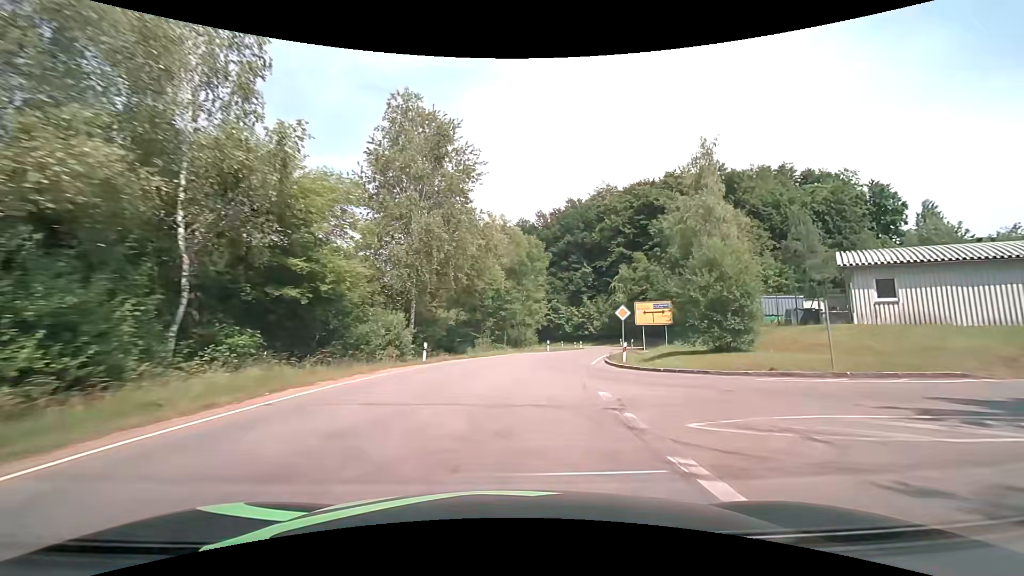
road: tertiary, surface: asphalt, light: Day
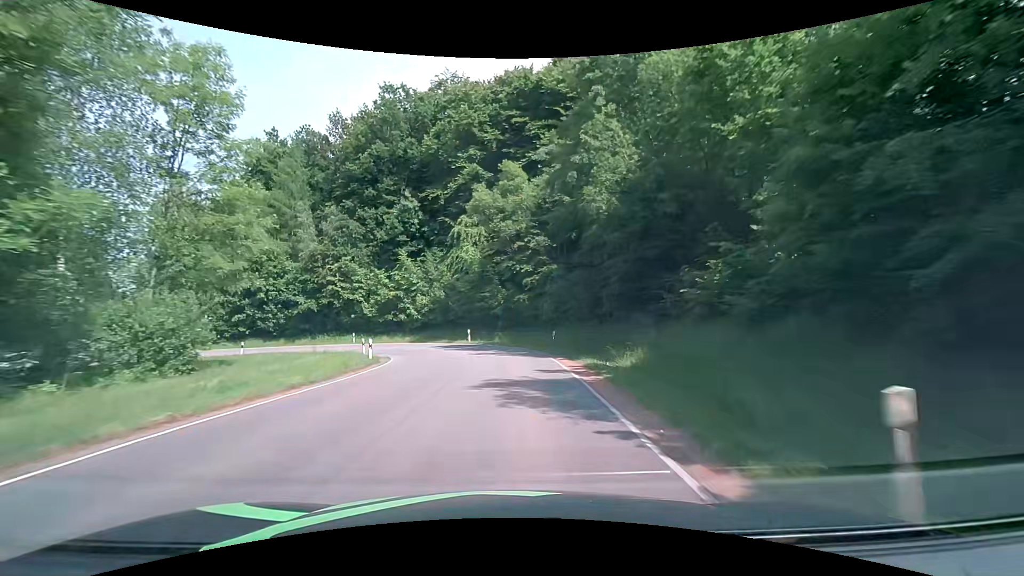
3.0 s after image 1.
(+7.5, +43.6) m; +19°
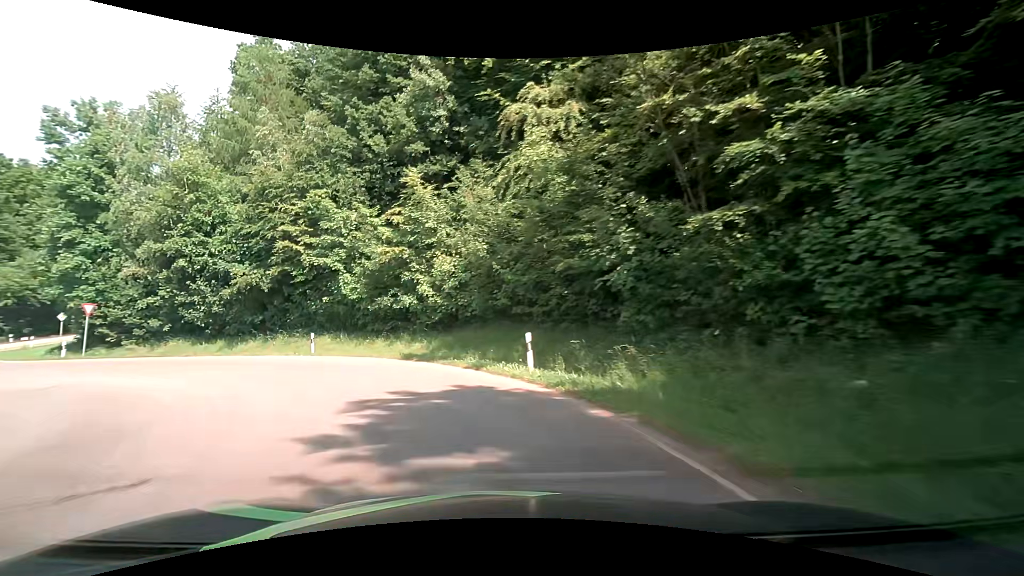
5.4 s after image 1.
(-0.3, +27.8) m; -9°
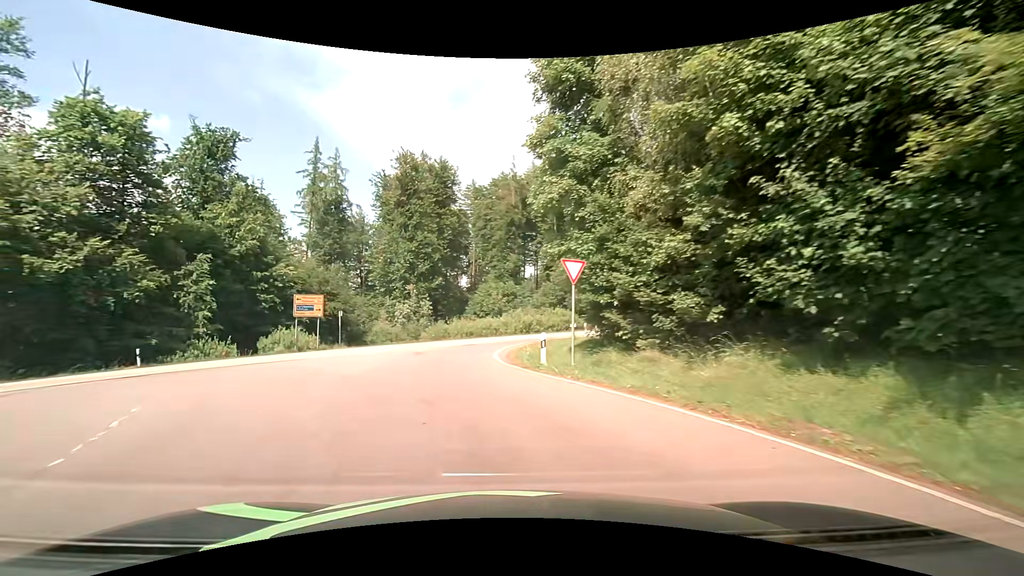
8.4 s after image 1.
(-12.0, +21.9) m; -59°
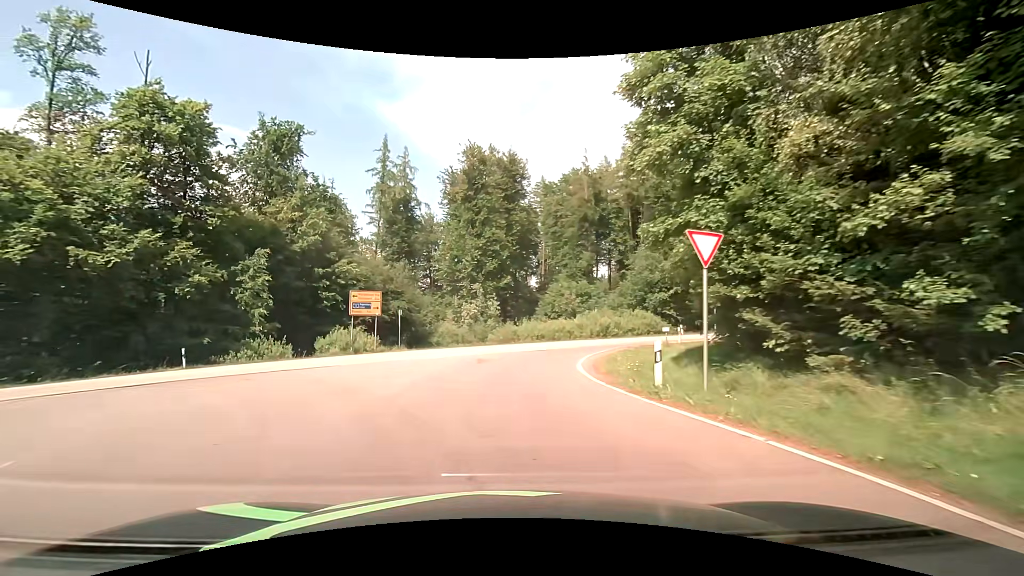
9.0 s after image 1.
(-0.4, +4.6) m; -8°
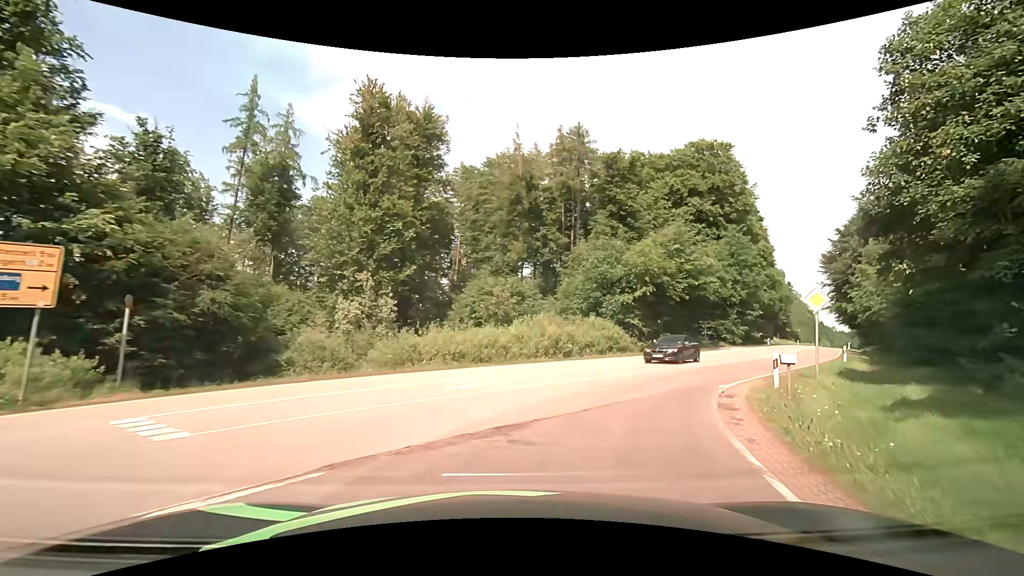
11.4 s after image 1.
(-0.2, +18.0) m; +7°
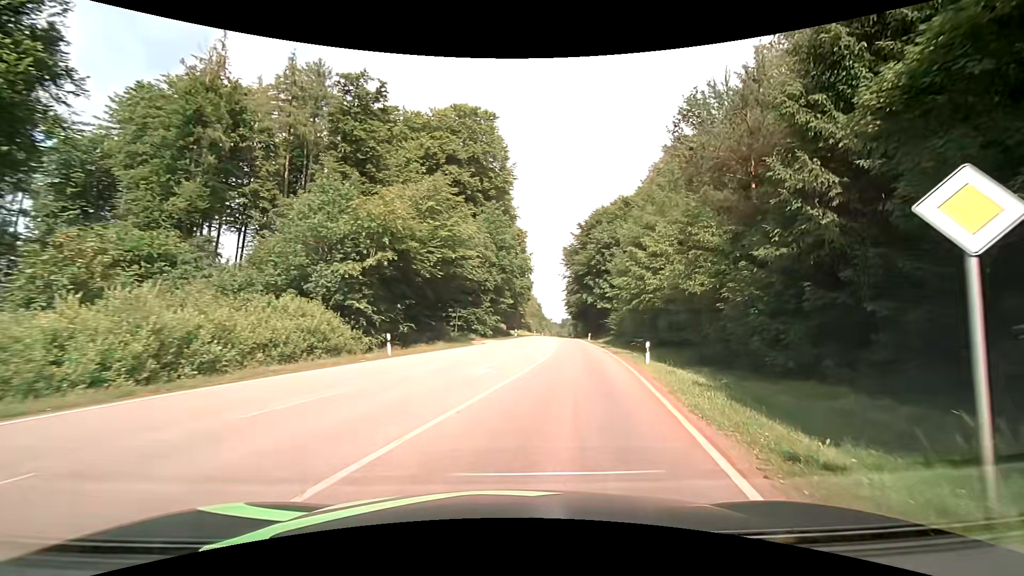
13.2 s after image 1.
(+4.1, +14.7) m; +30°
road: secondary
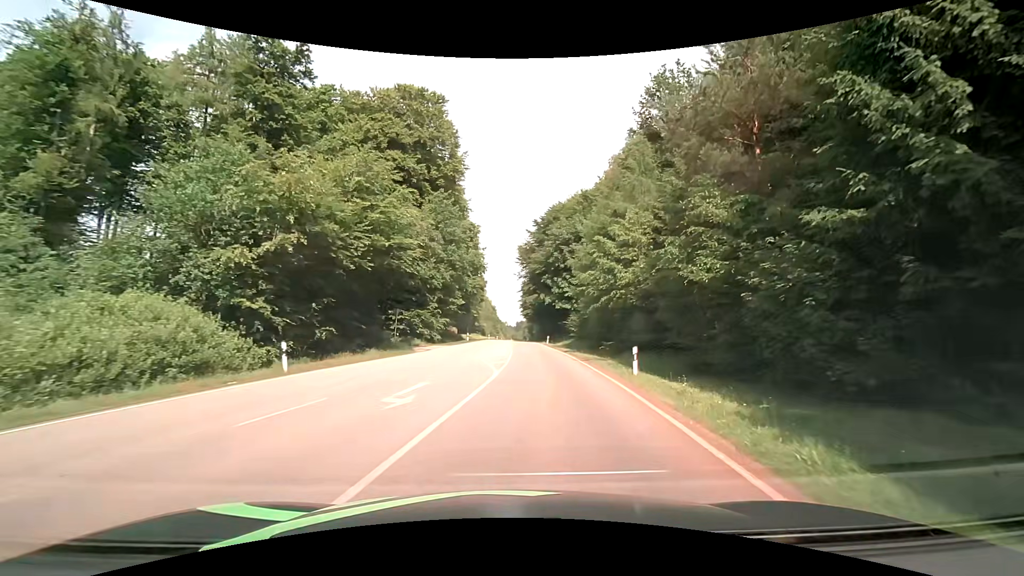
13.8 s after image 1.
(+0.3, +6.1) m; +6°
(0, +10) (+1, +20) (+1, +30) (+2, +40) (+2, +50) (+2, +60) (+3, +70) (+3, +80) (+3, +90) (+3, +100) m
